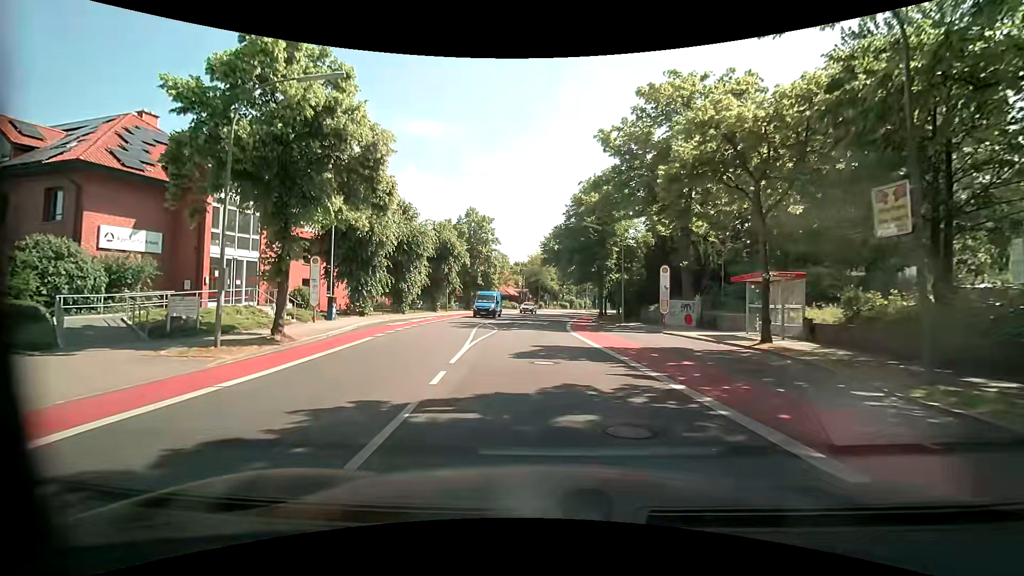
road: unclassified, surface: asphalt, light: Day
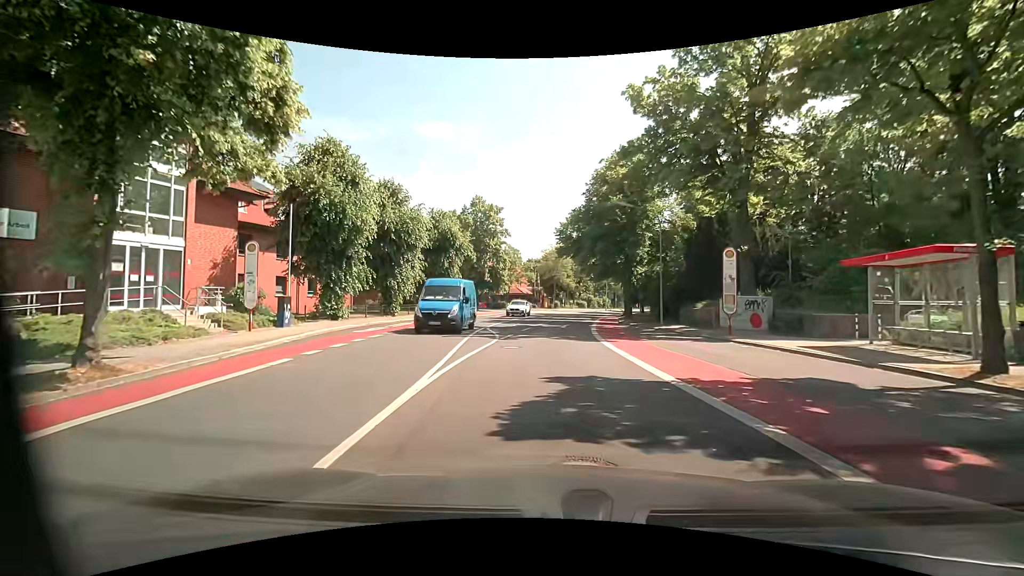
(-0.1, +7.6) m; -1°
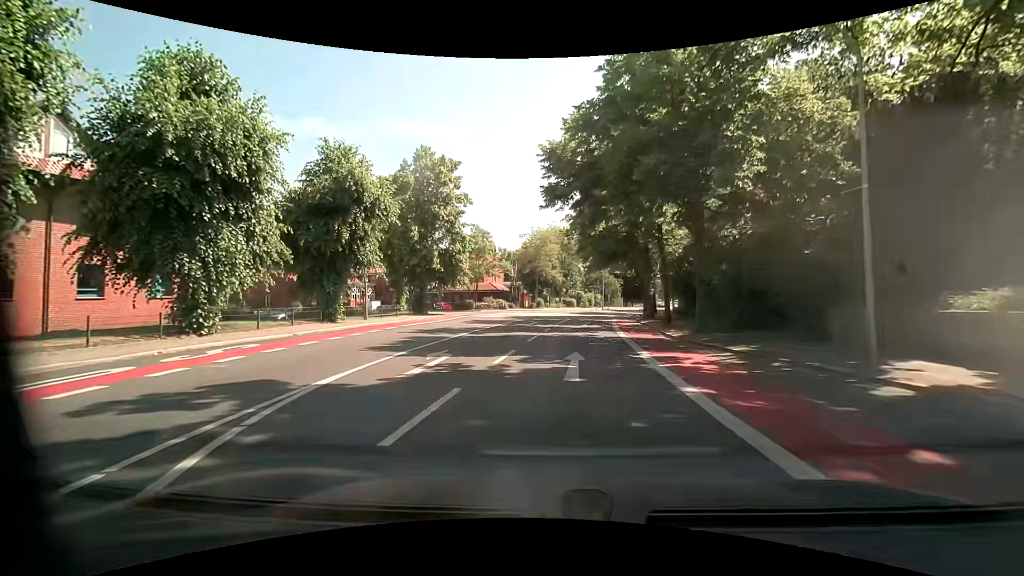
(-0.2, +20.0) m; +1°
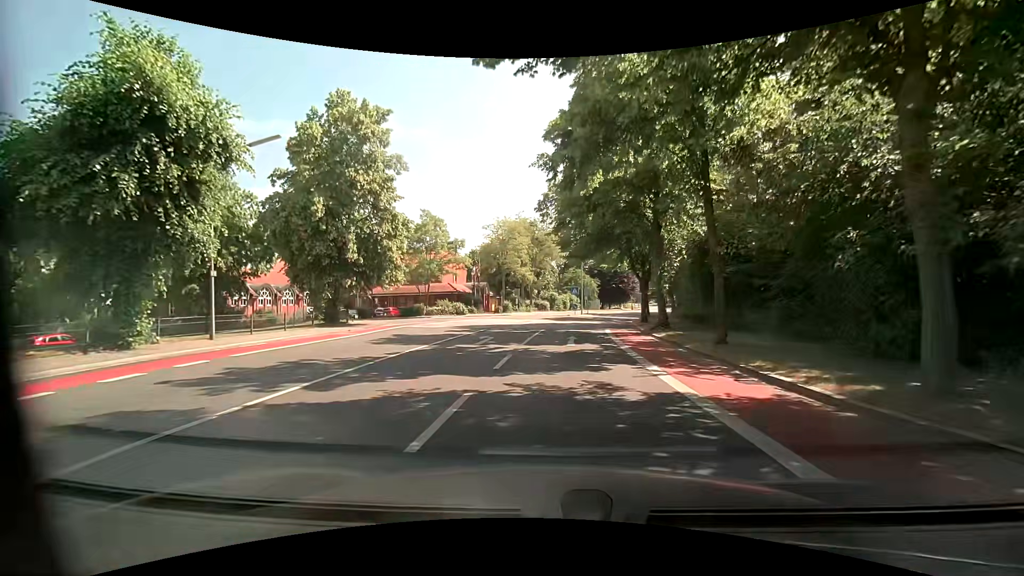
(+0.4, +11.8) m; +4°
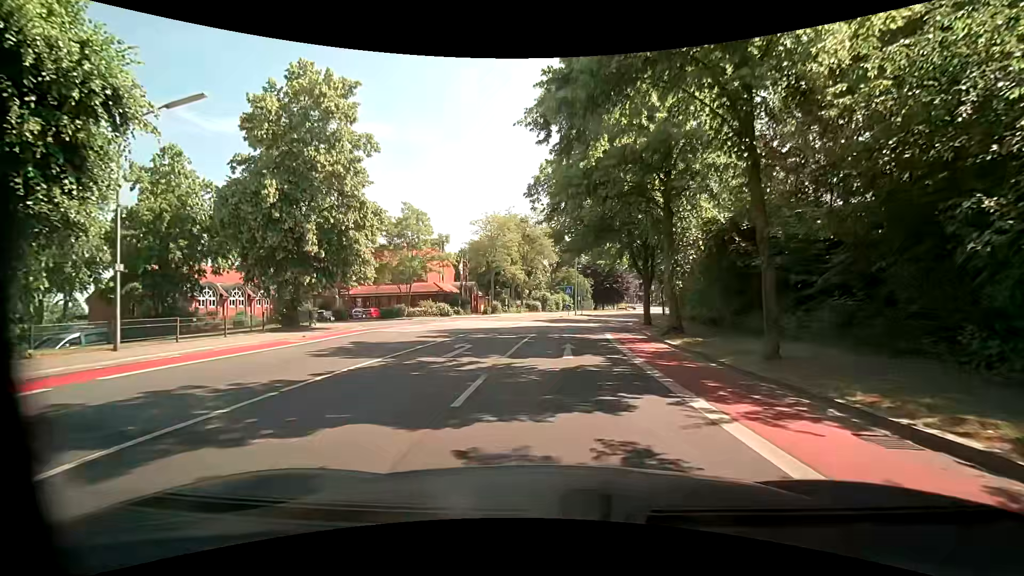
(0.0, +3.8) m; +1°
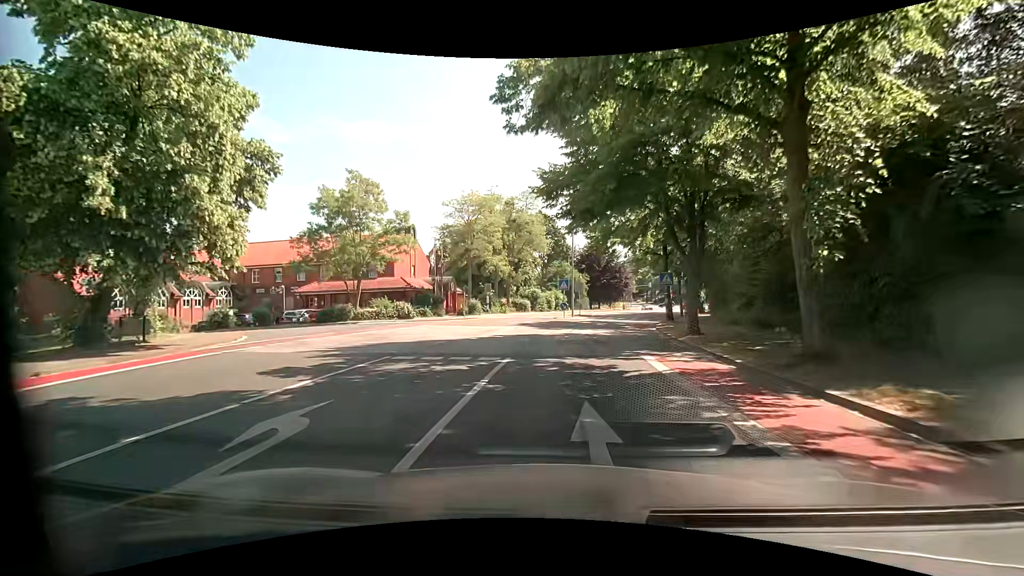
(+0.1, +10.8) m; +2°
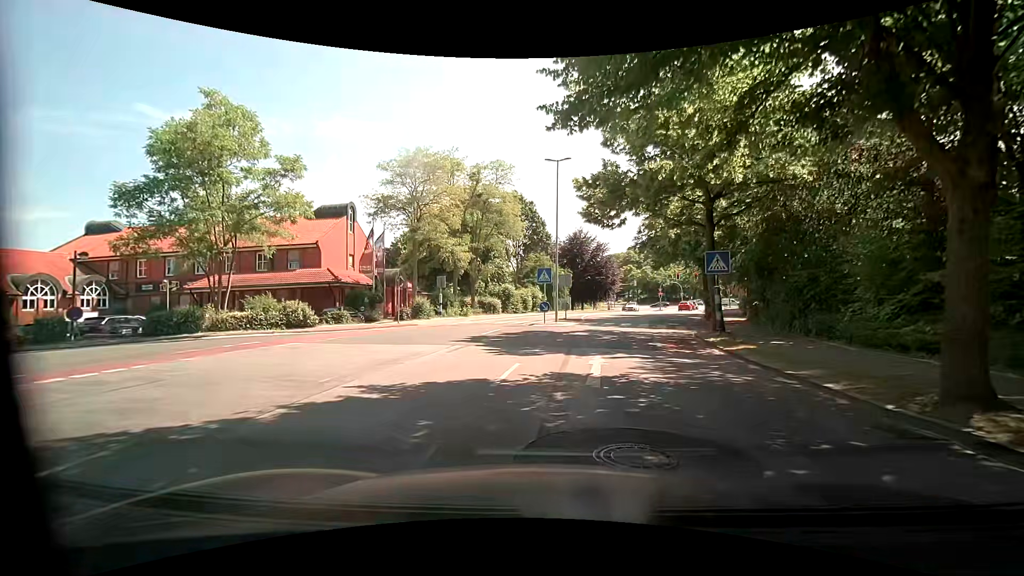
(0.0, +12.9) m; +2°
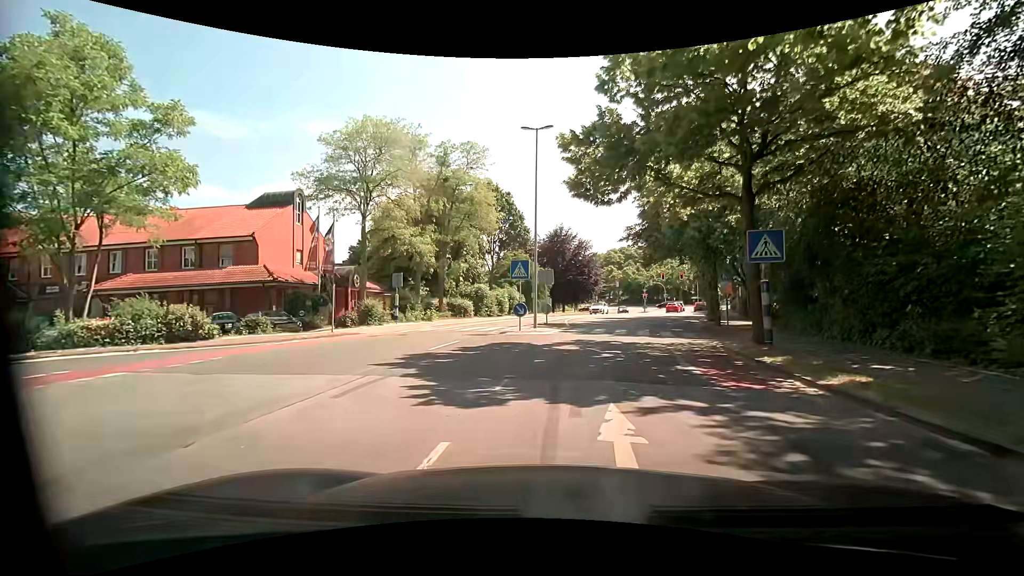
(+0.1, +5.9) m; 0°
